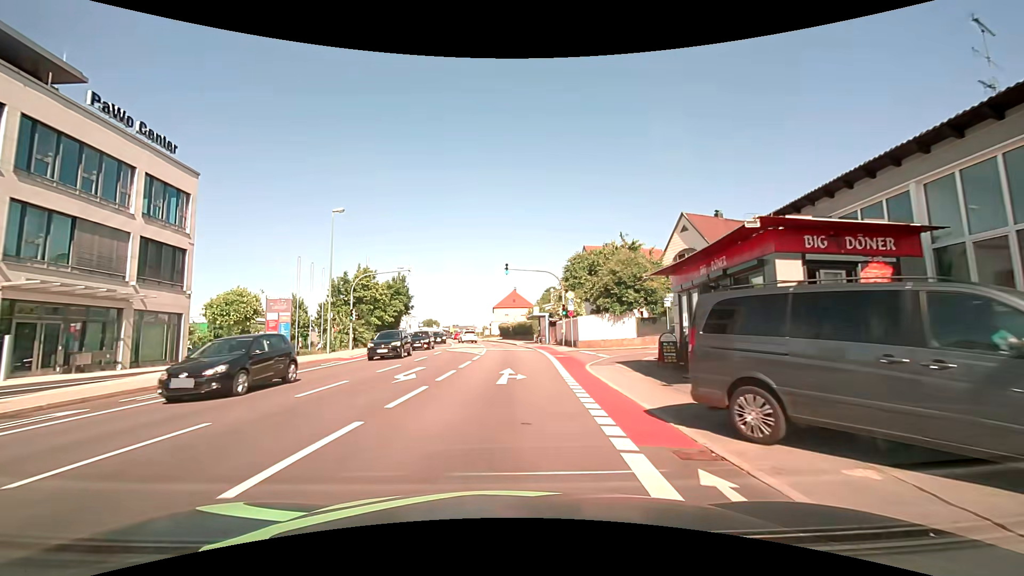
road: tertiary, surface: asphalt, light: Day
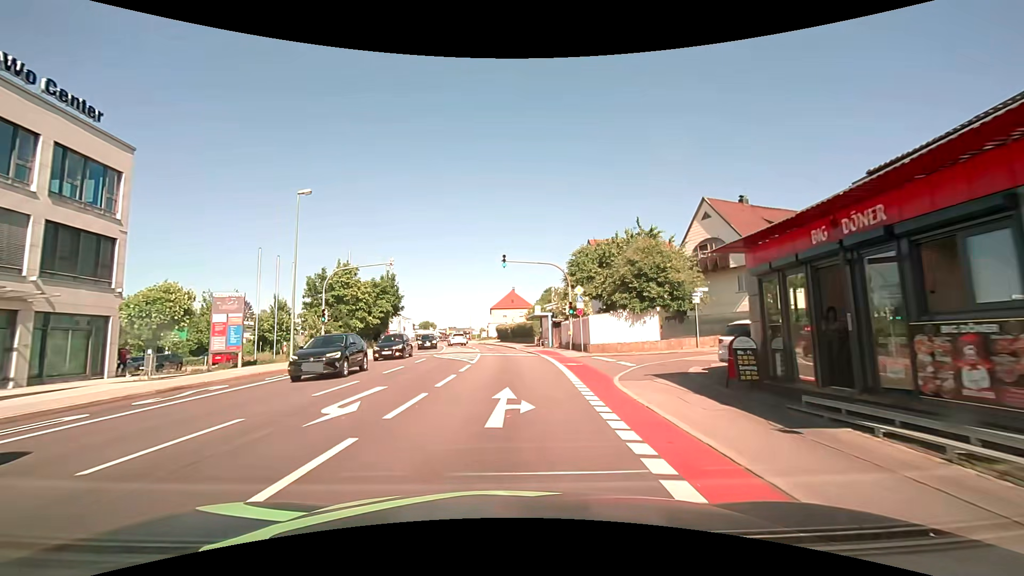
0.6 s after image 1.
(0.0, +5.5) m; 0°
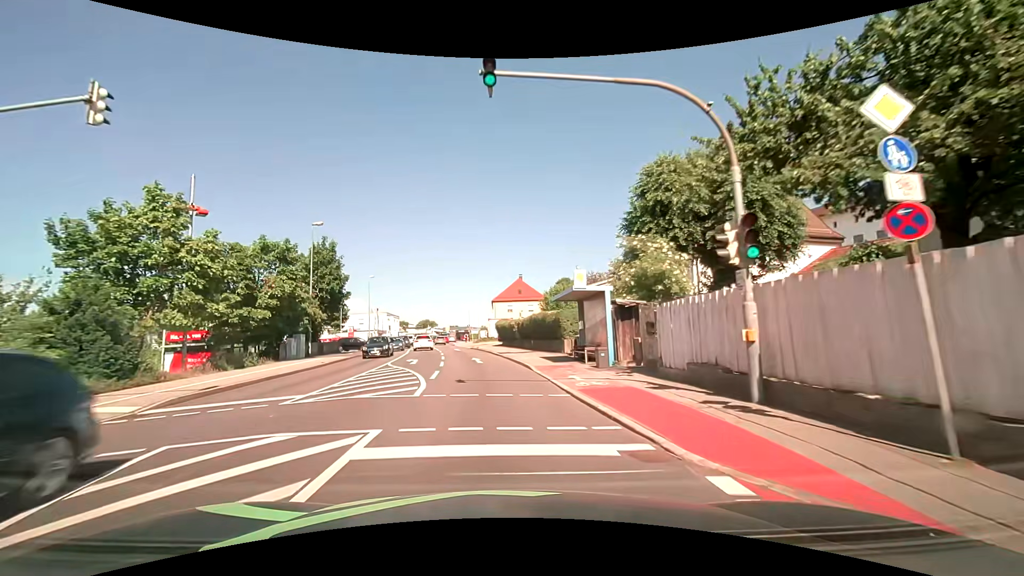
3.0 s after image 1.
(+0.3, +25.0) m; -1°
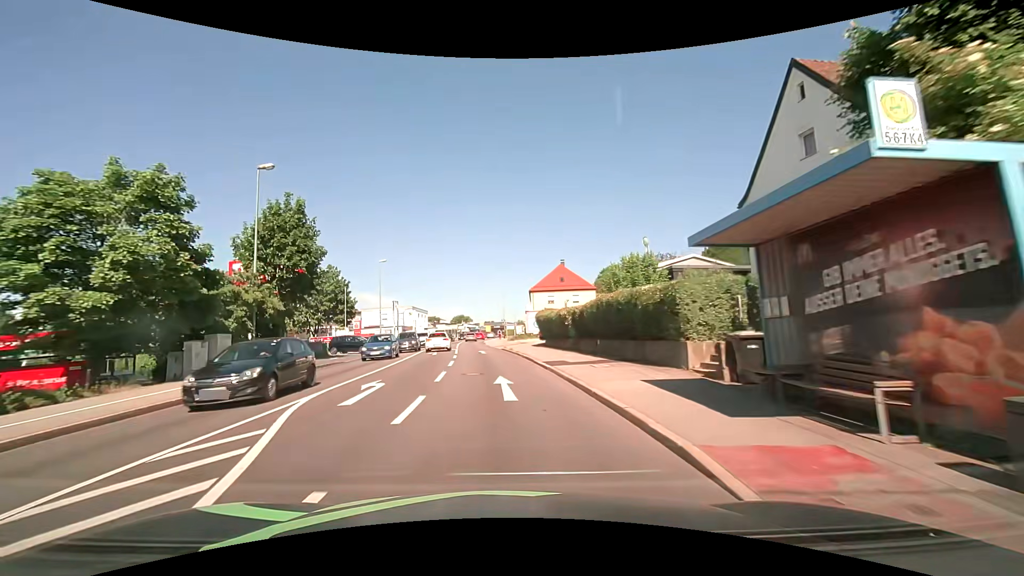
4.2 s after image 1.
(-0.4, +14.1) m; -4°
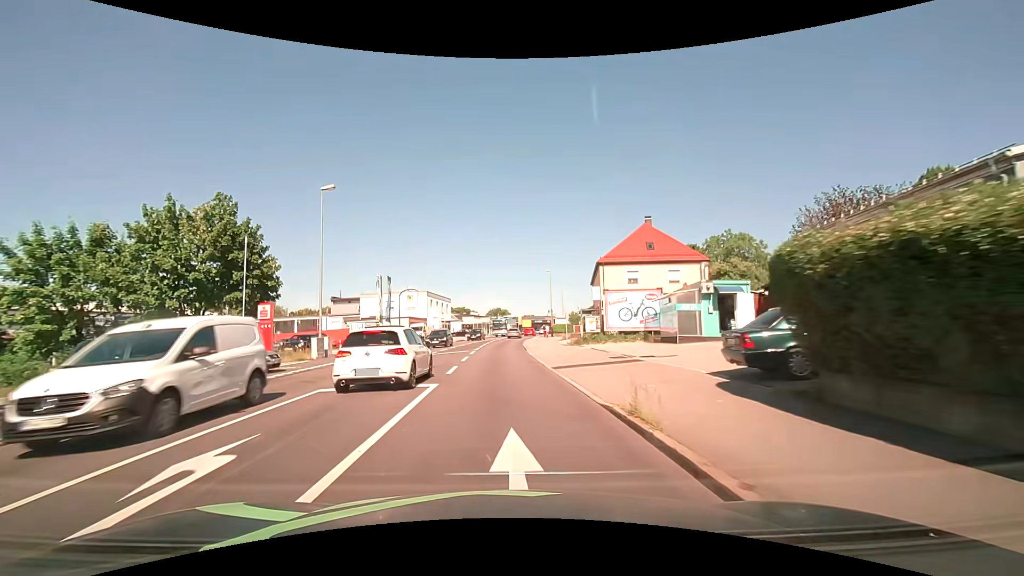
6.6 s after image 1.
(-1.5, +29.2) m; -5°
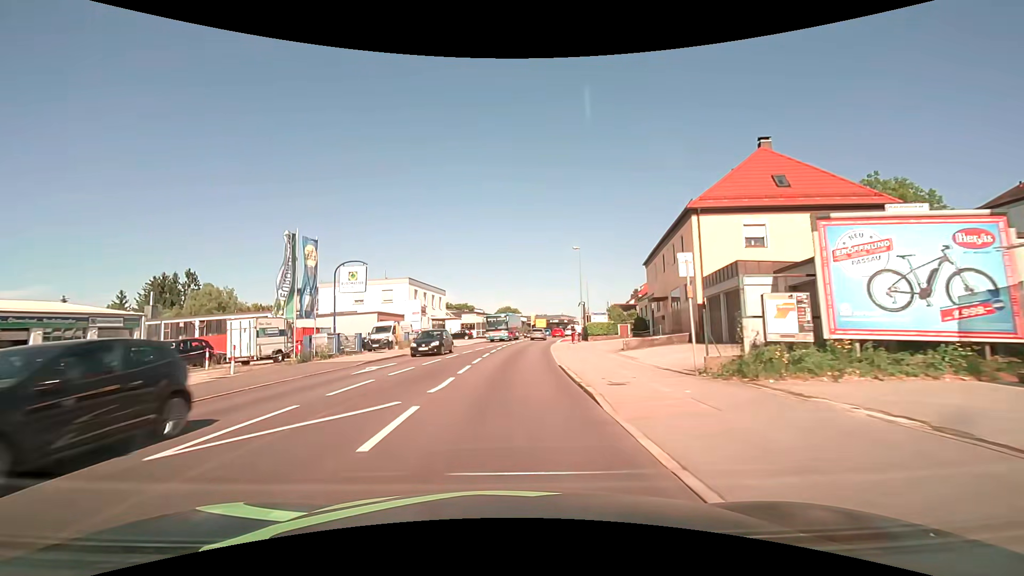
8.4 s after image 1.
(-0.2, +21.9) m; -1°
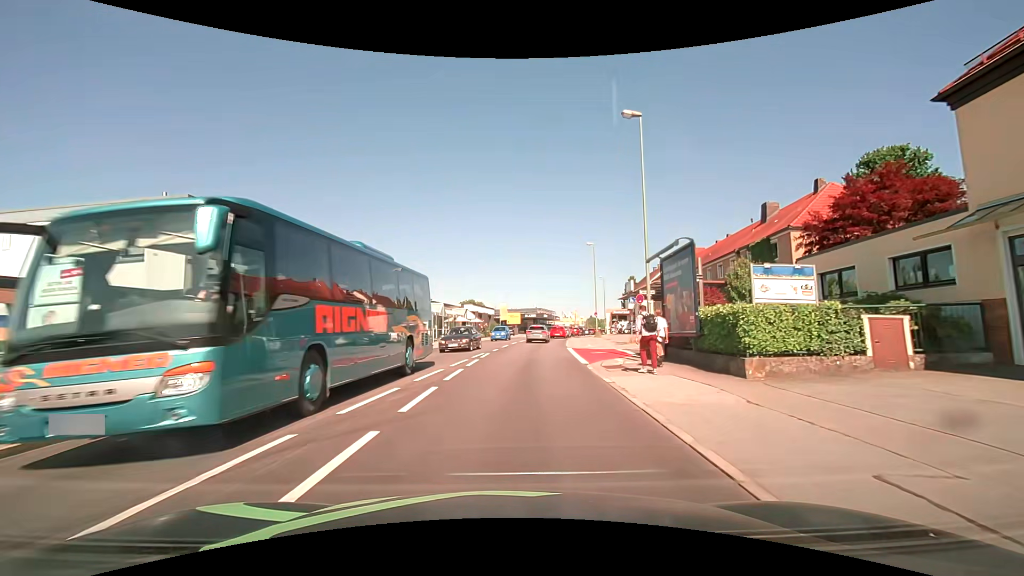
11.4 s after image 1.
(+0.8, +34.3) m; +4°
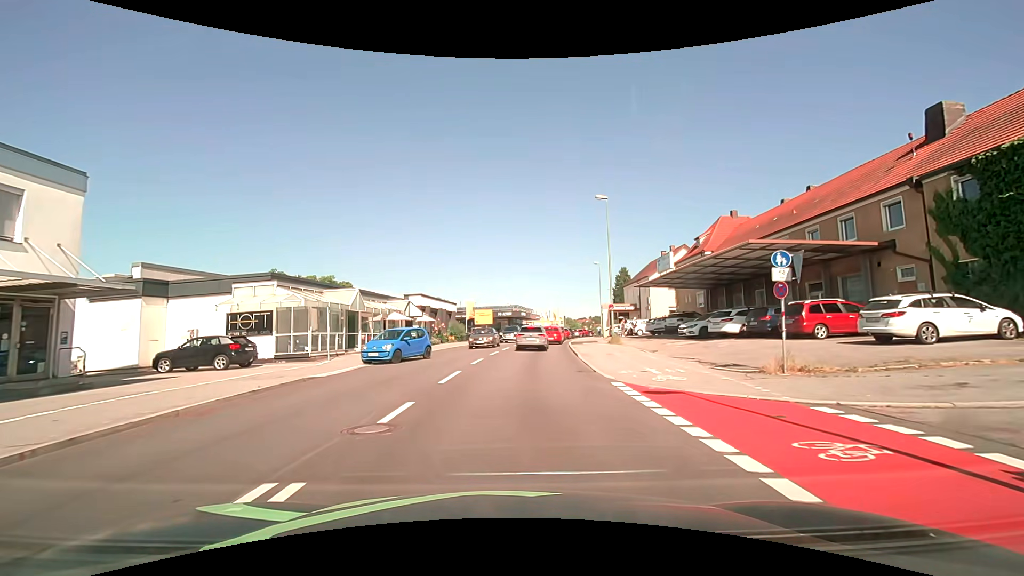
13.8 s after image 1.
(+0.5, +19.7) m; +3°
(0, +10) (+1, +20) (+2, +30) (+3, +40) (+4, +50) (+6, +60) (+8, +69) (+10, +79) (+12, +89) (+14, +99) m
